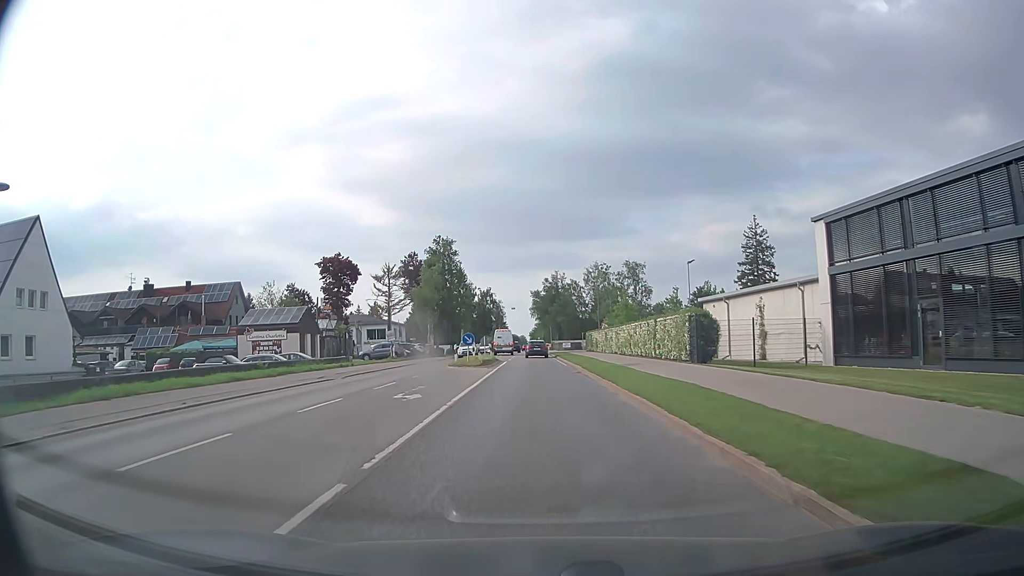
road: secondary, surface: asphalt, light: Day
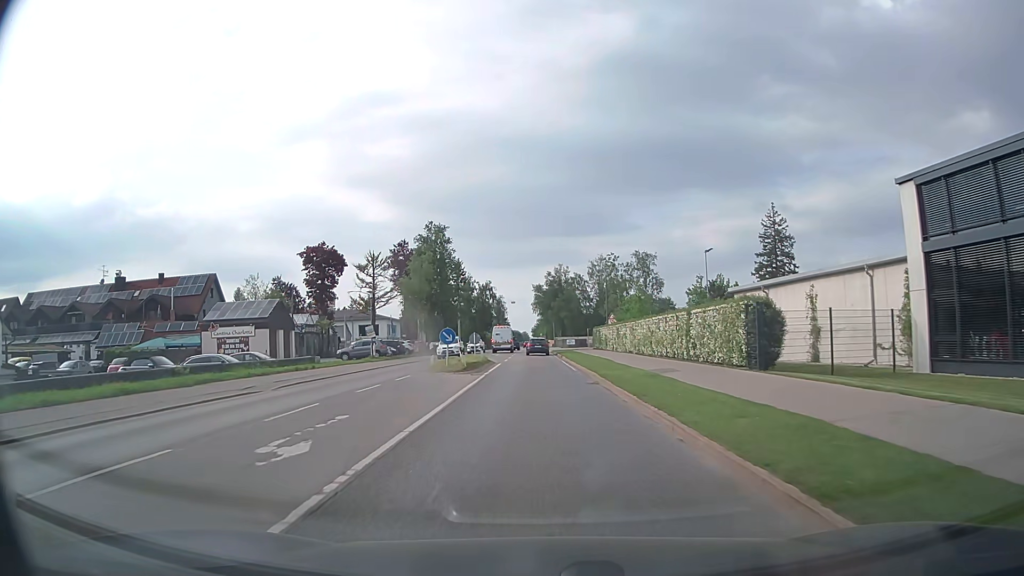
(0.0, +7.6) m; 0°
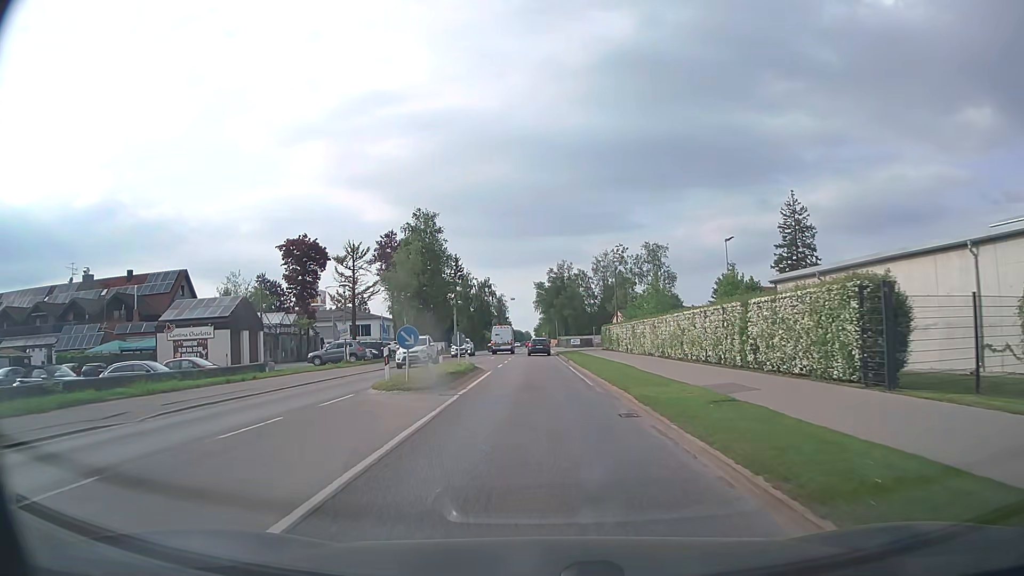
(0.0, +7.6) m; 0°
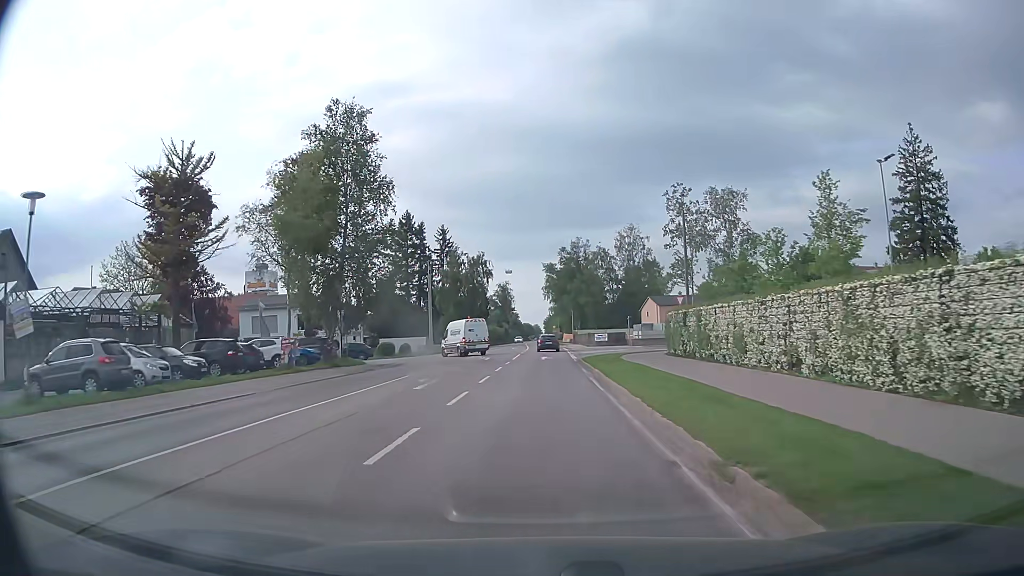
(-0.3, +30.3) m; -1°
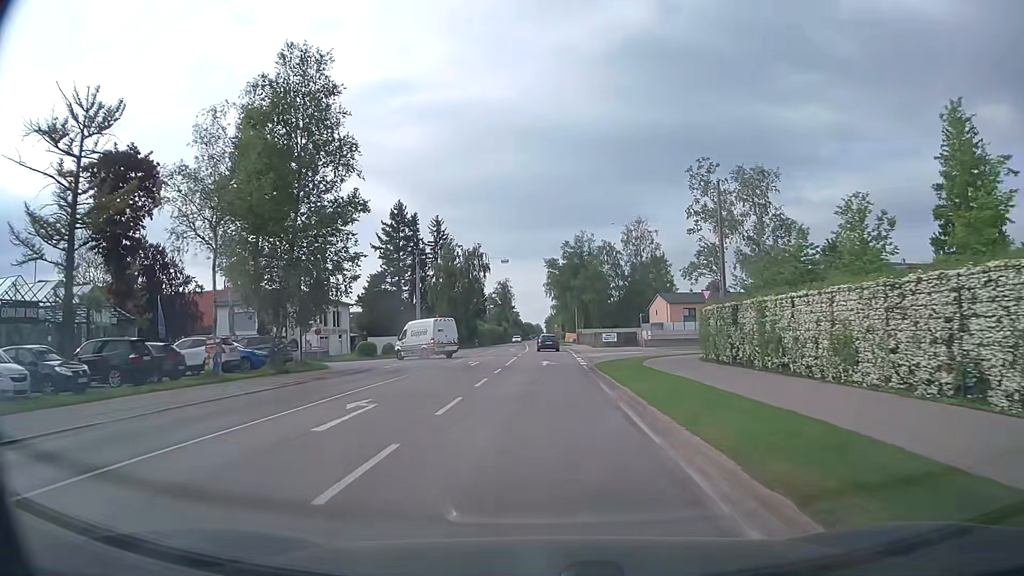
(0.0, +7.7) m; 0°
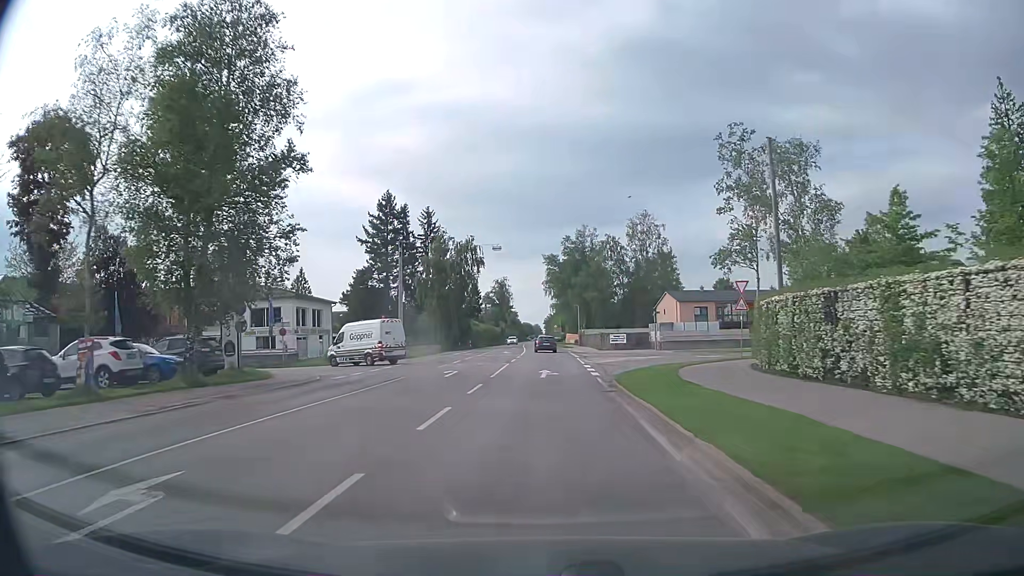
(0.0, +7.7) m; 0°
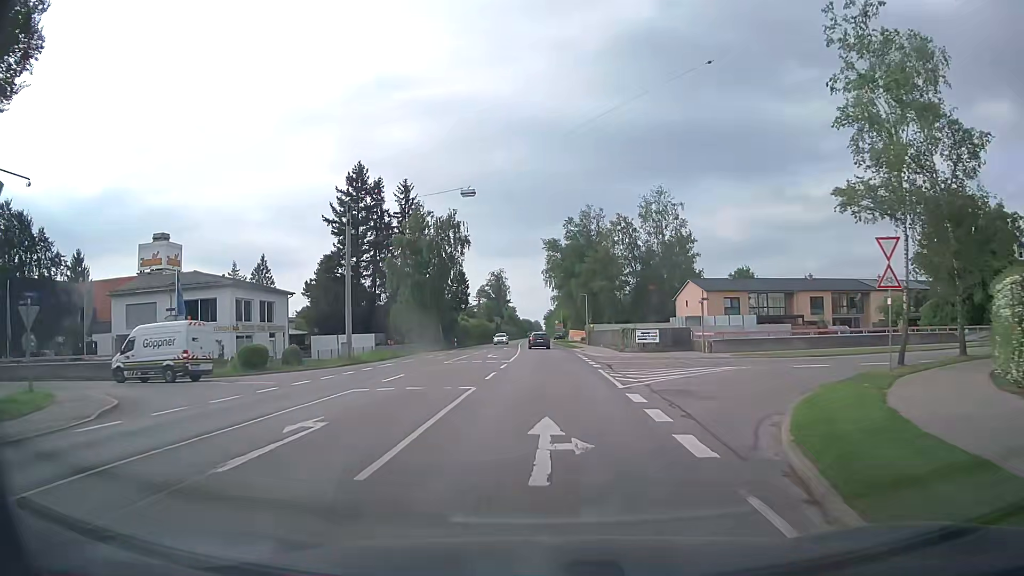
(0.0, +15.5) m; 0°
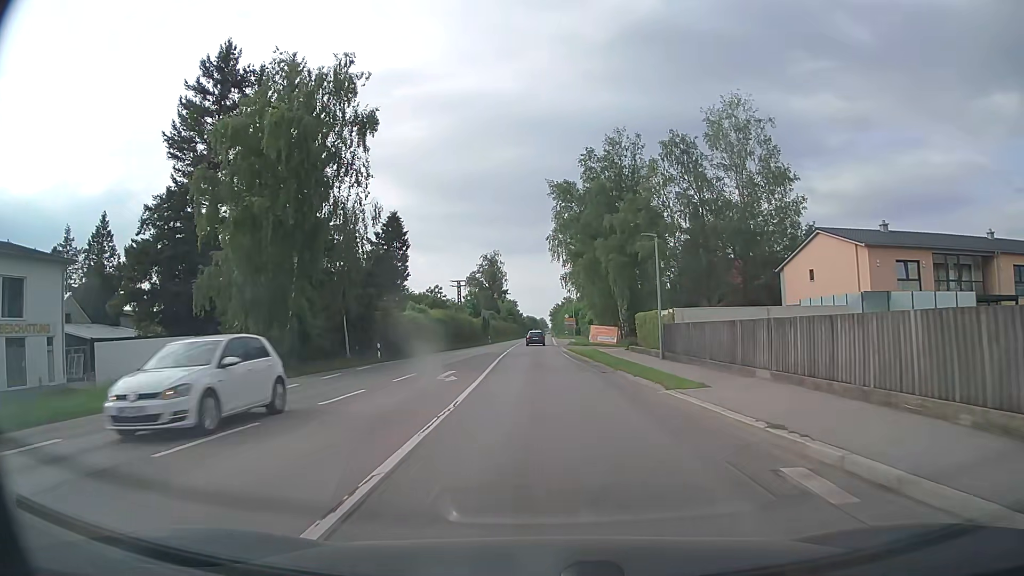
(-0.1, +38.7) m; 0°
(0, +10) (0, +20) (0, +30) (0, +40) (-1, +50) (-1, +60) (-1, +70) (-1, +80) (-1, +90) (-1, +100) m
